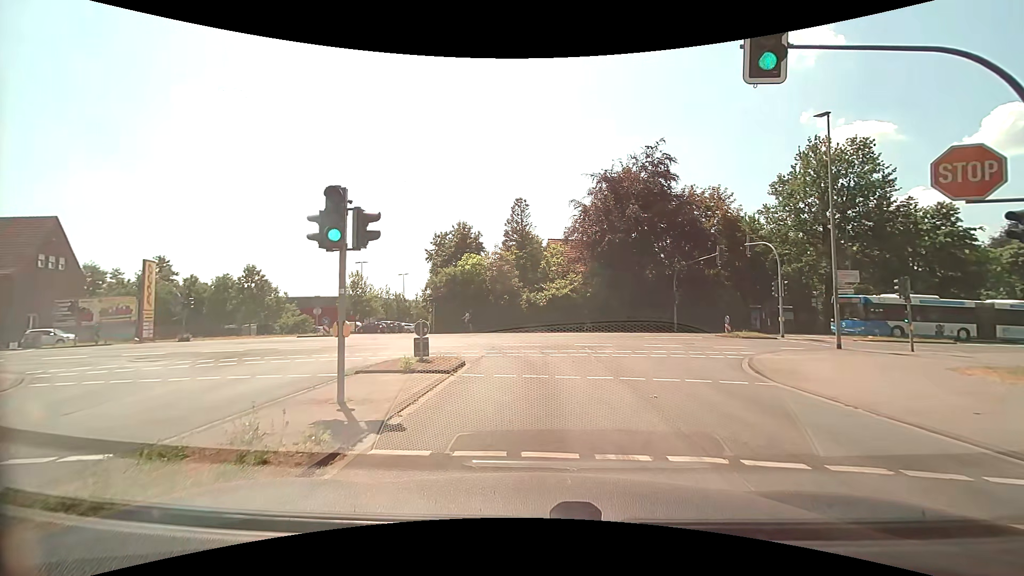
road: tertiary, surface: asphalt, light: Day
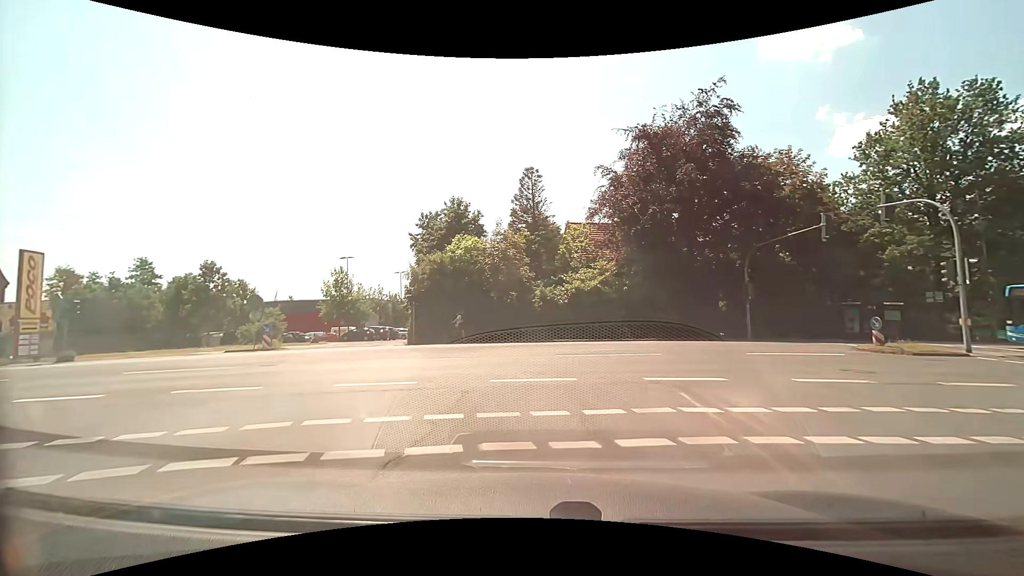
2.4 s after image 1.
(-0.1, +11.6) m; -2°
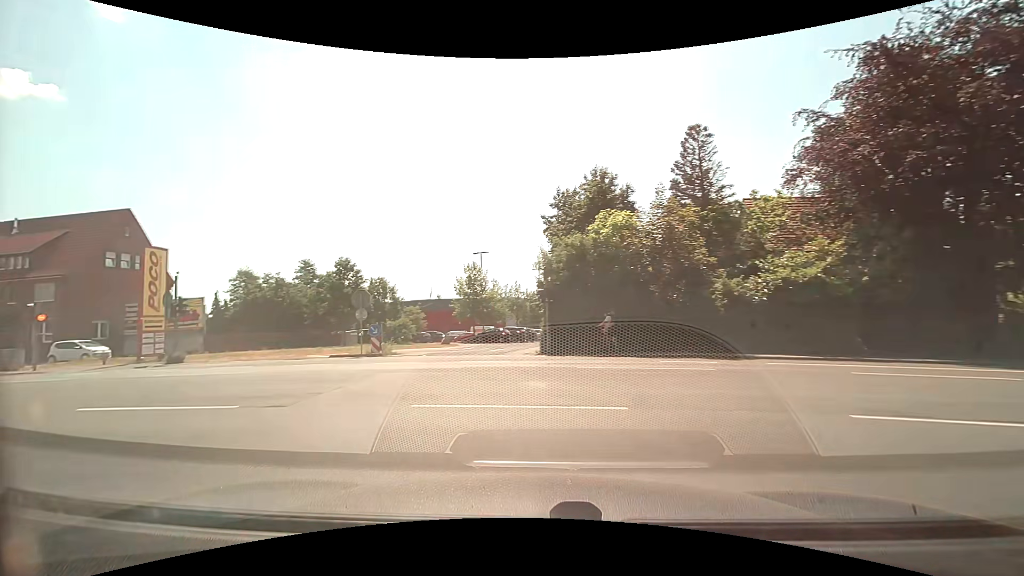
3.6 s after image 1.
(-0.9, +7.5) m; -17°
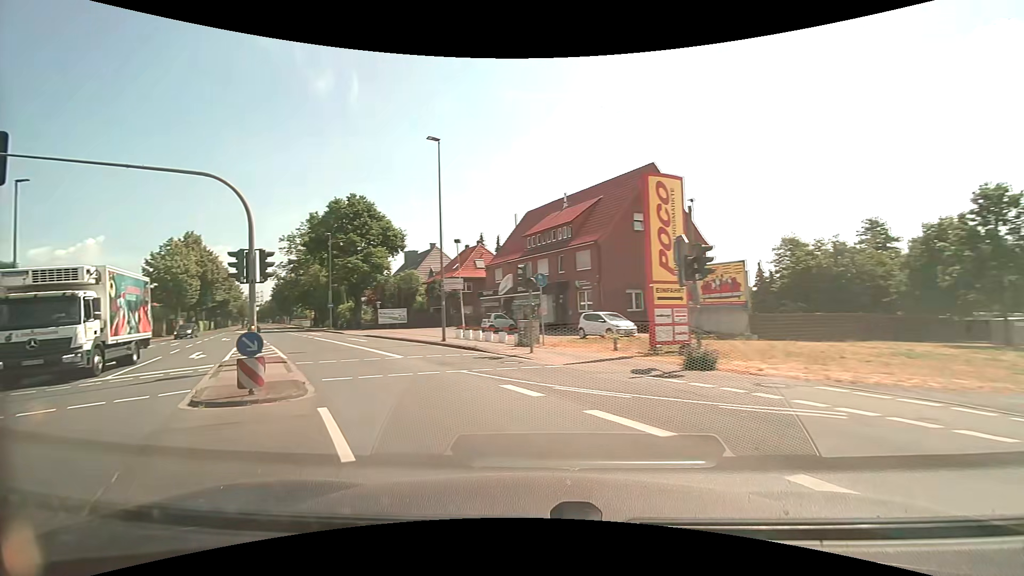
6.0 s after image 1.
(-7.5, +14.1) m; -56°
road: secondary
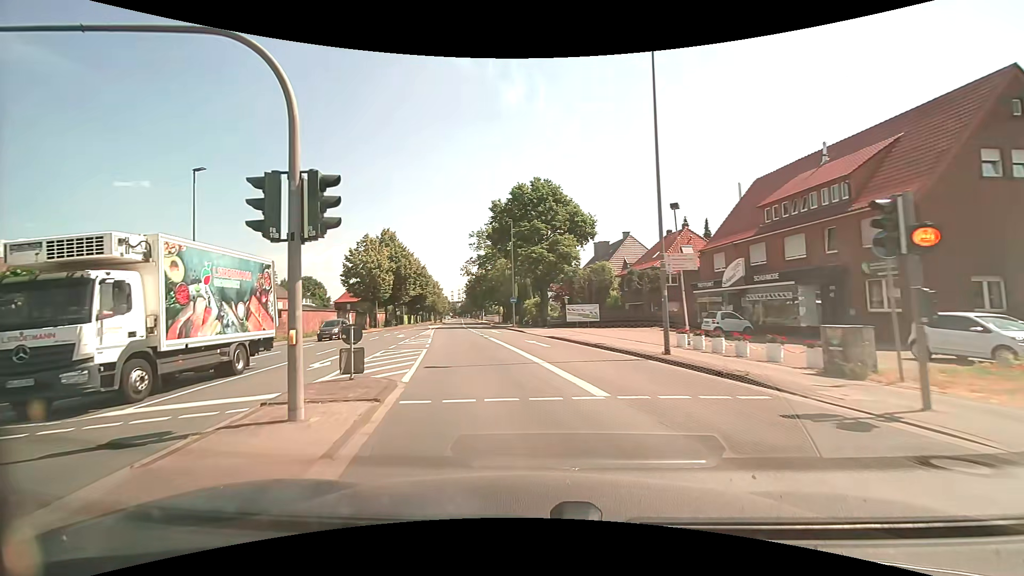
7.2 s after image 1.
(-2.2, +9.1) m; -22°
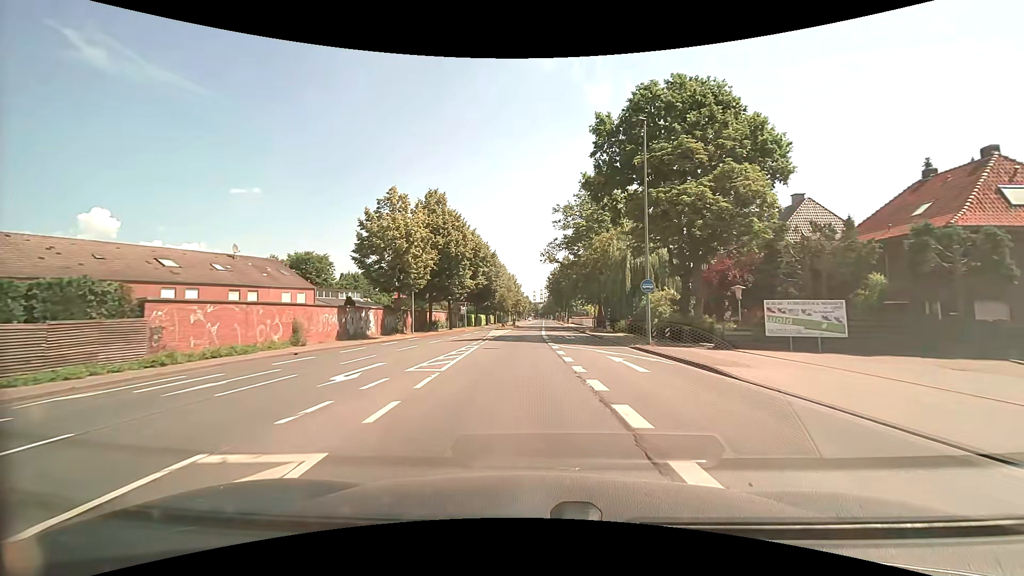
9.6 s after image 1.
(-3.0, +25.1) m; -9°
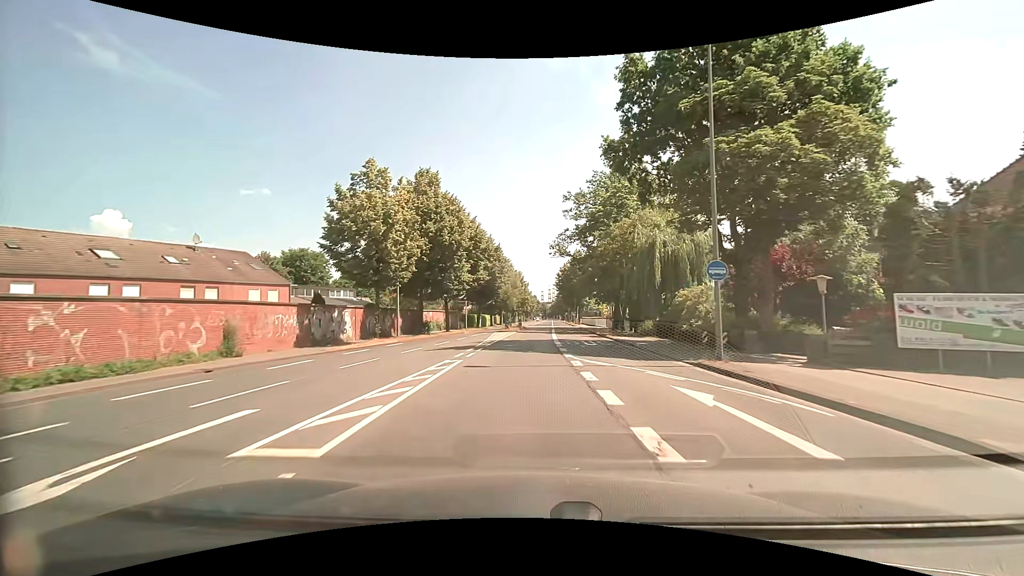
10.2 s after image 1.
(-0.1, +7.5) m; -1°
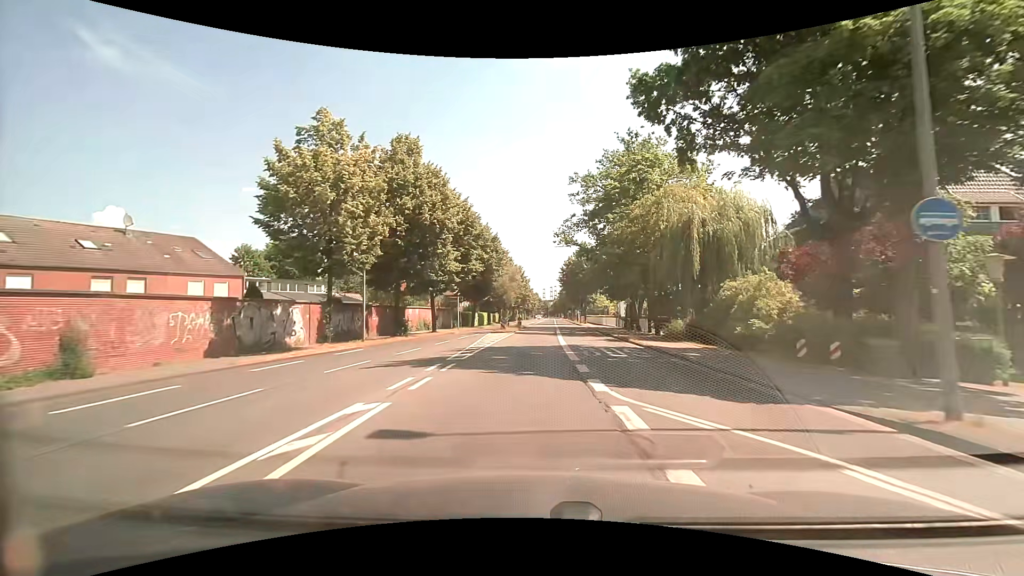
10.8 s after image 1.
(0.0, +7.9) m; 0°
(0, +10) (0, +20) (0, +30) (0, +40) (0, +50) (+1, +60) (+1, +70) (+1, +80) (+2, +90) (+2, +100) m
